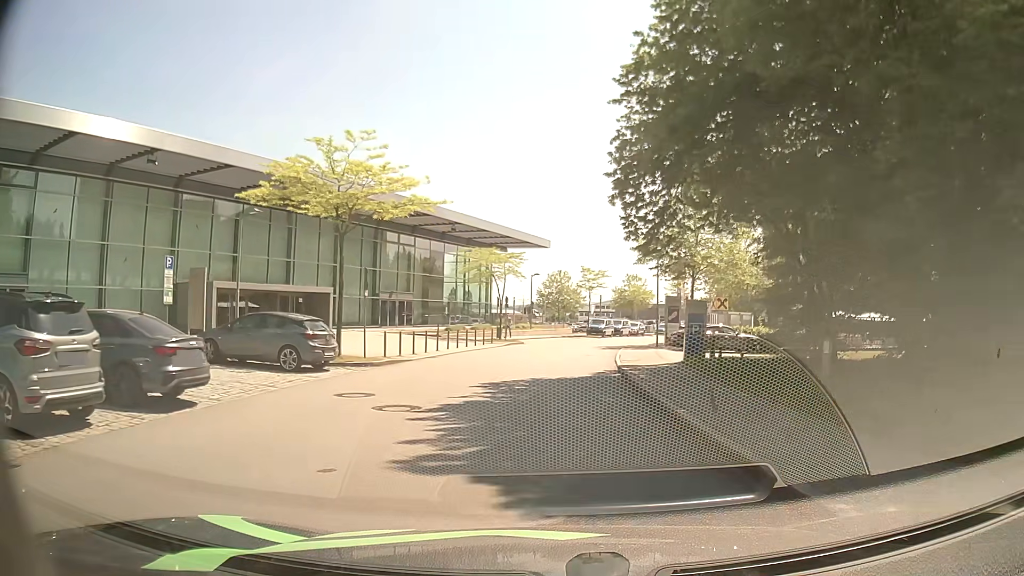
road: residential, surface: asphalt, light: Day
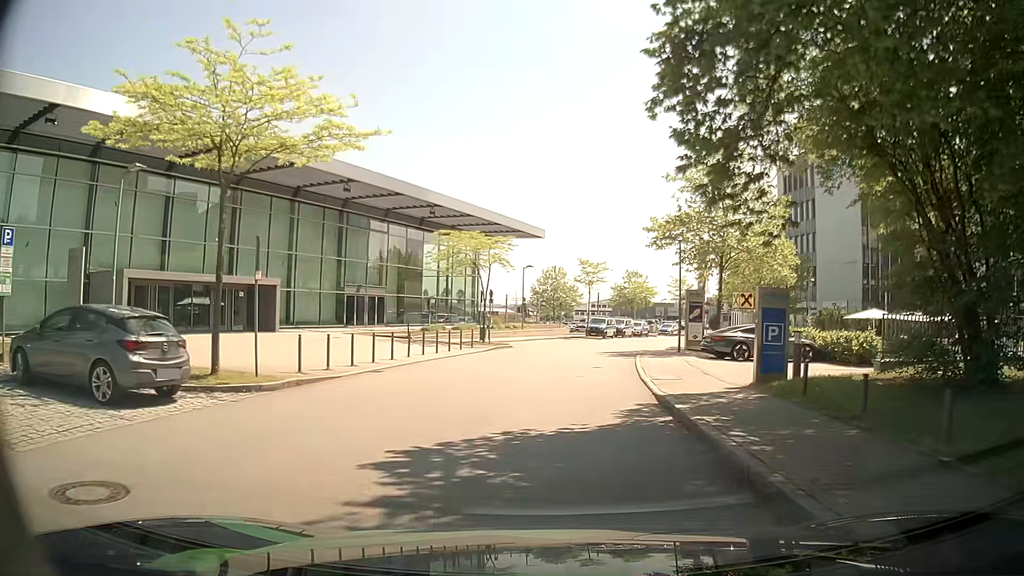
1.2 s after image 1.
(-0.1, +7.8) m; -1°
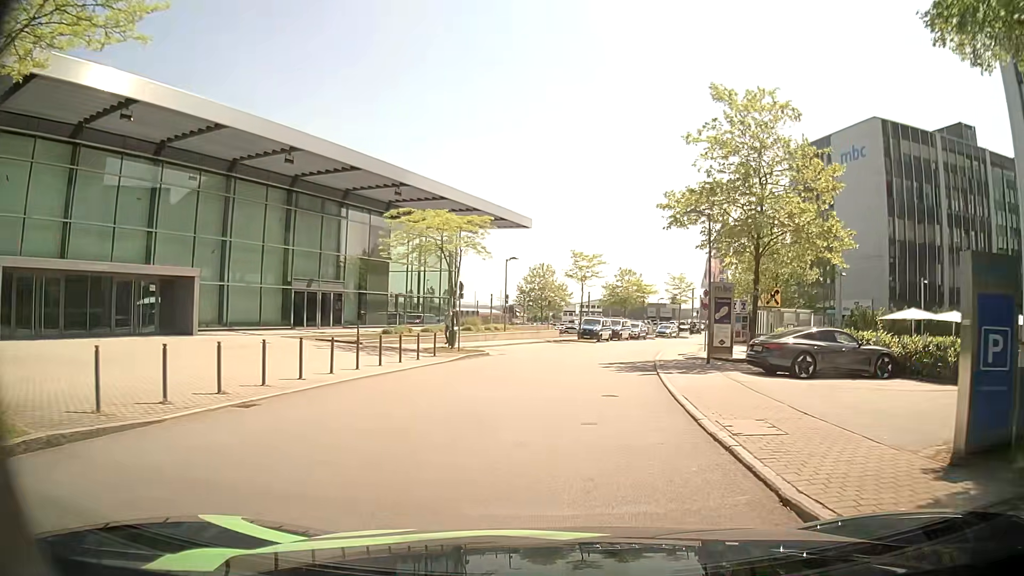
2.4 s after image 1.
(+0.2, +7.5) m; +3°
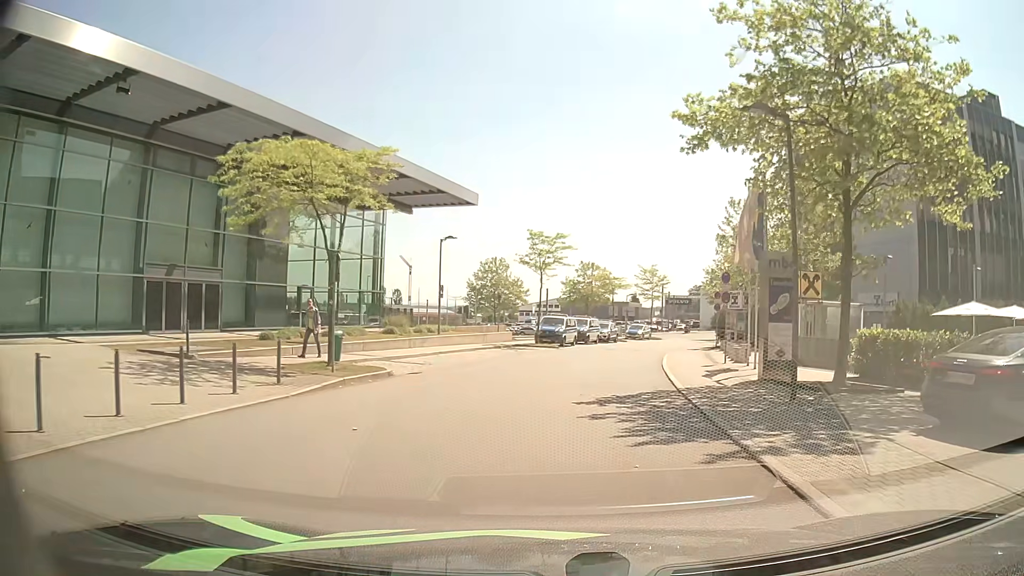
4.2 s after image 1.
(+0.3, +11.3) m; +2°
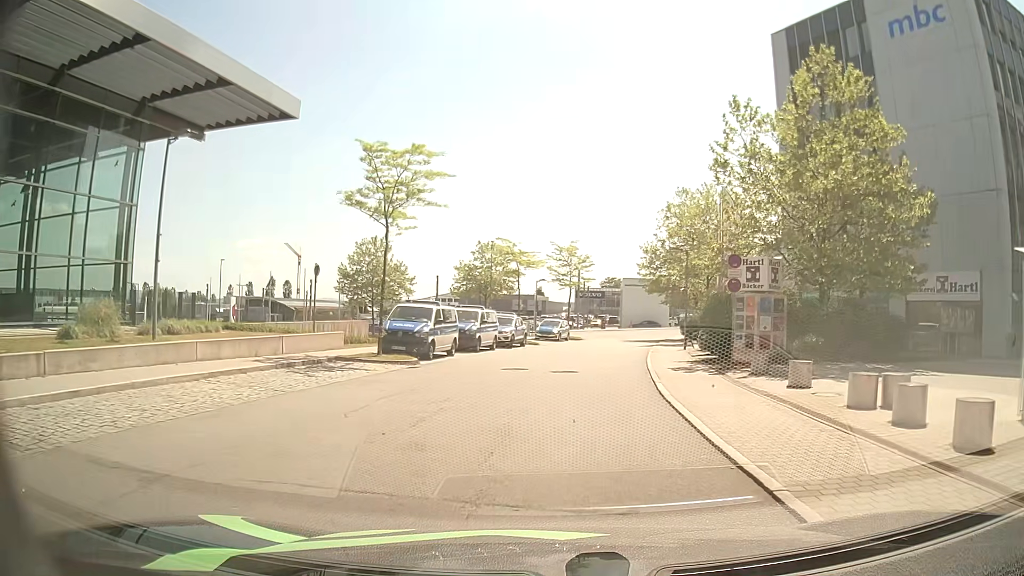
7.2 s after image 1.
(+1.4, +19.4) m; +8°
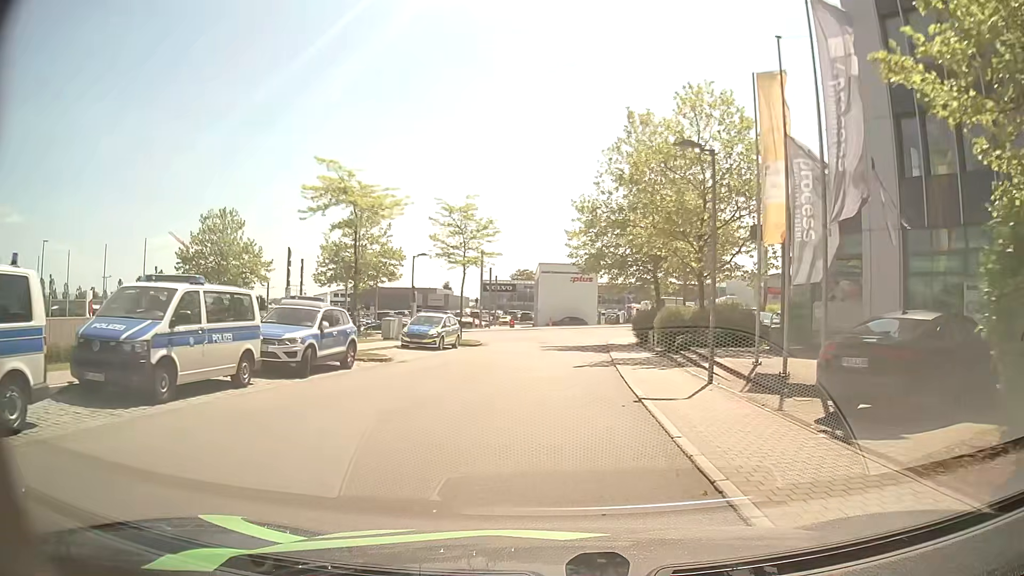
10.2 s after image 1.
(+1.4, +20.1) m; +6°
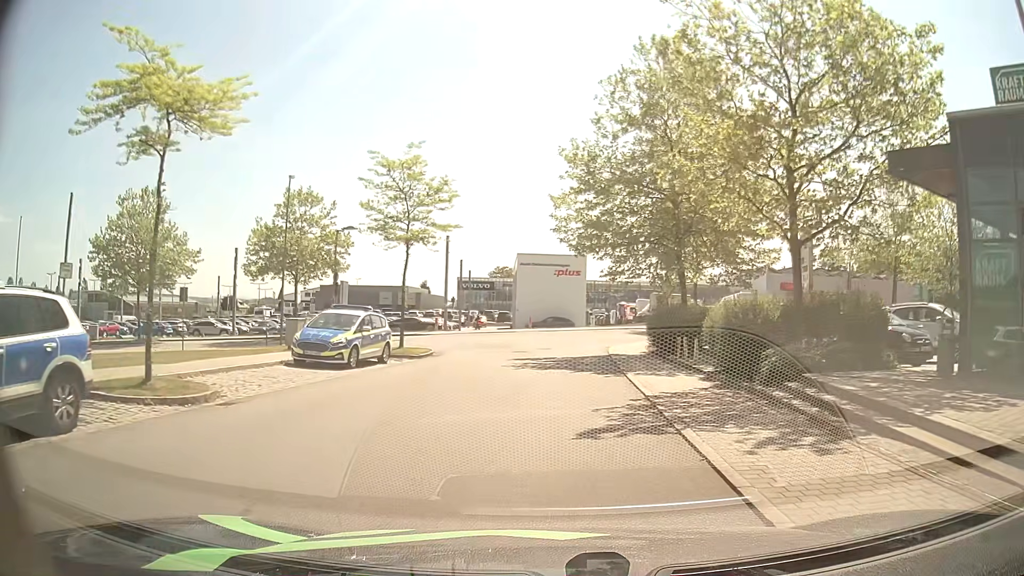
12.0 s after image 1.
(+0.3, +11.5) m; +2°
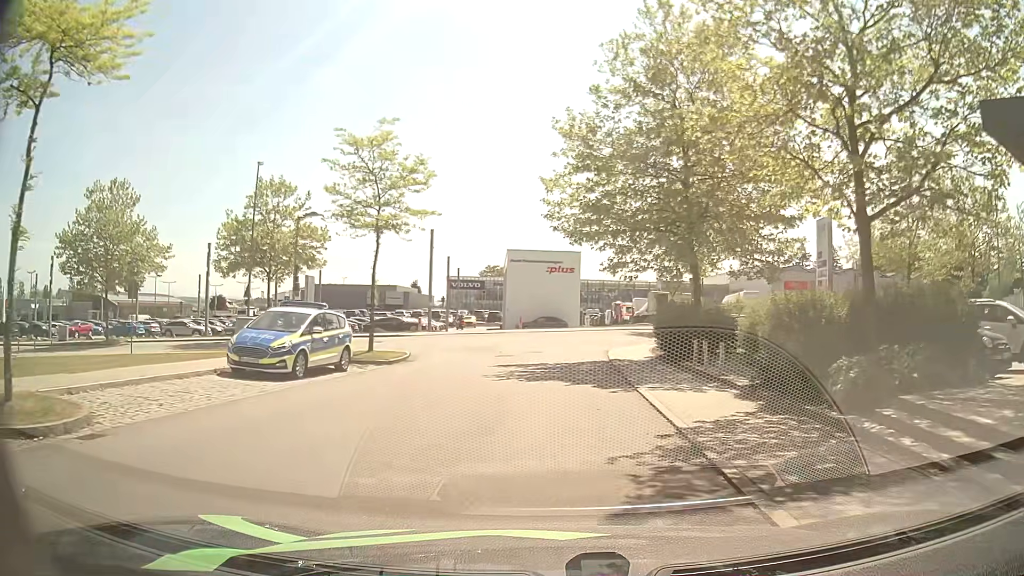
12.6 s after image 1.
(+0.1, +3.7) m; +2°
